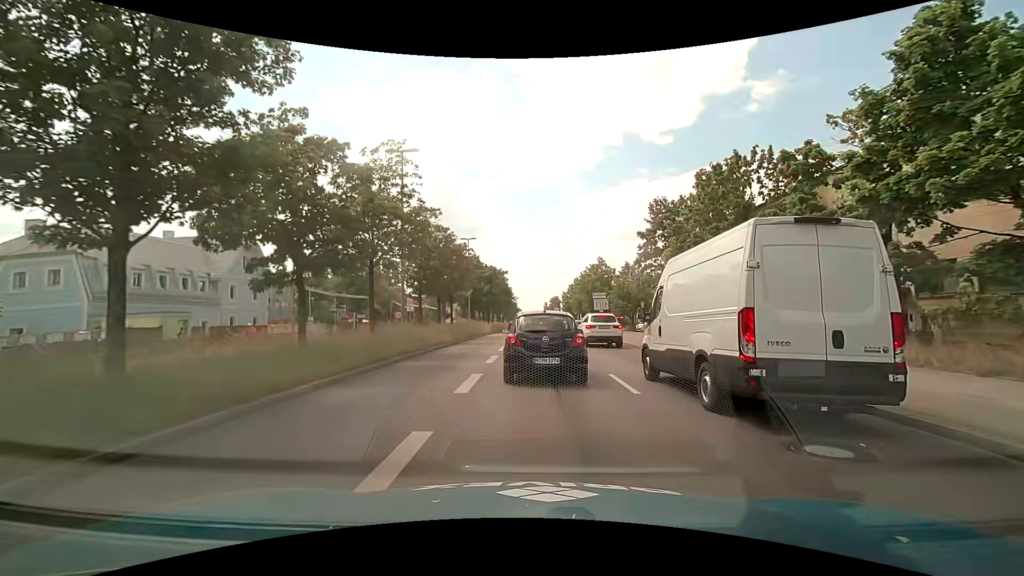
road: primary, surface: asphalt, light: Day
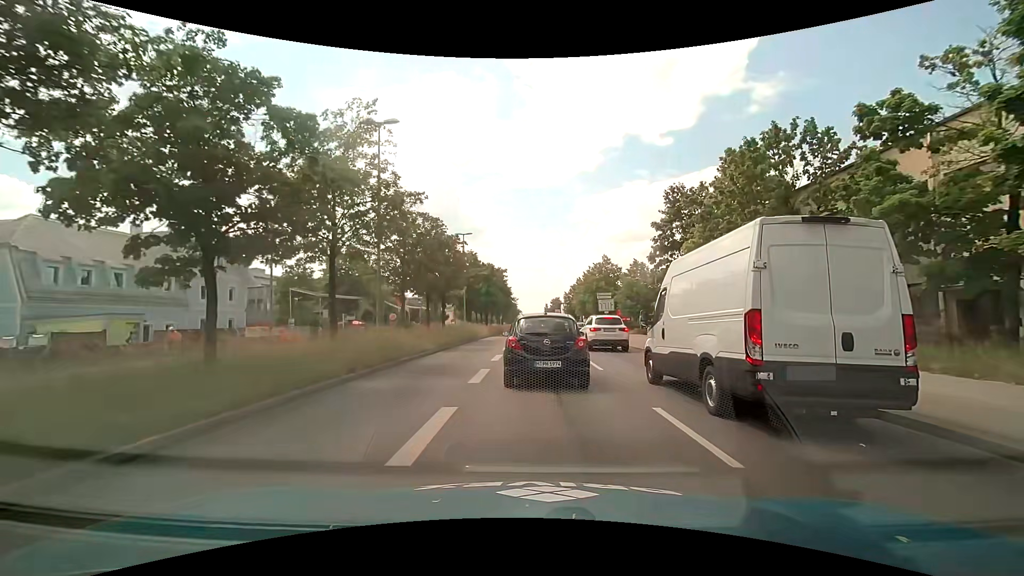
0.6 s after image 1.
(0.0, +4.2) m; 0°
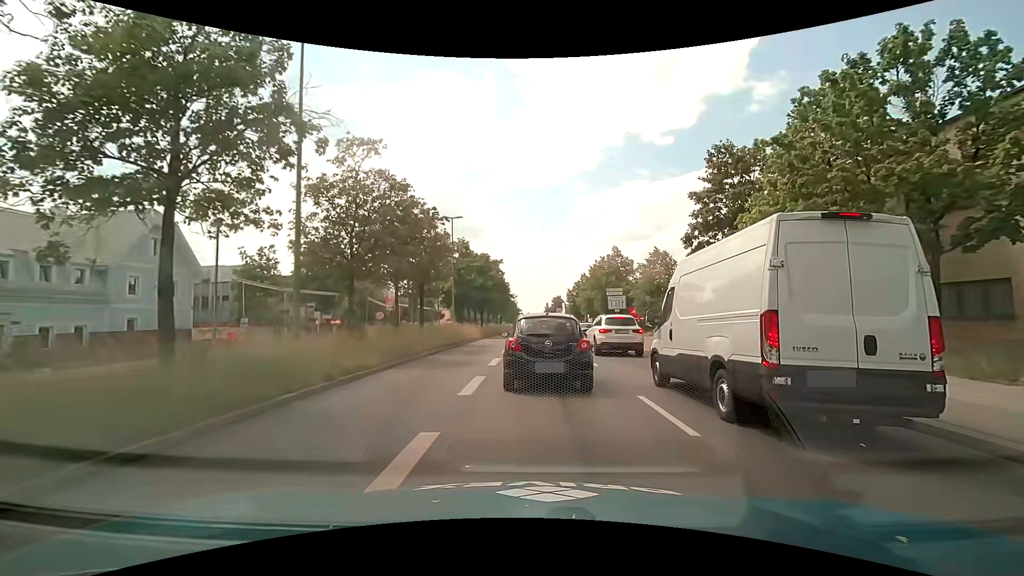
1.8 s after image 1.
(0.0, +7.7) m; 0°
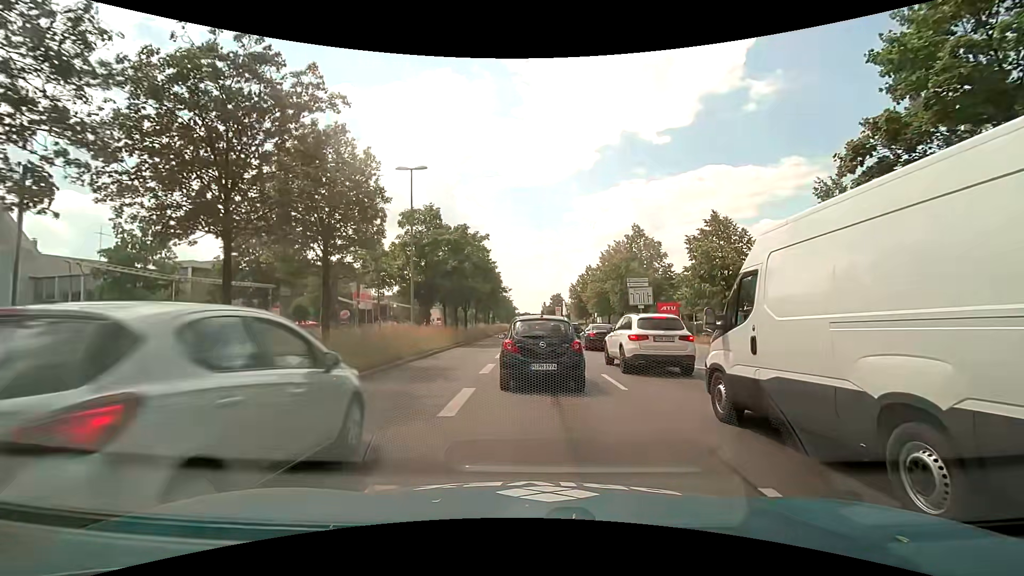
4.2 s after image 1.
(0.0, +13.8) m; +1°
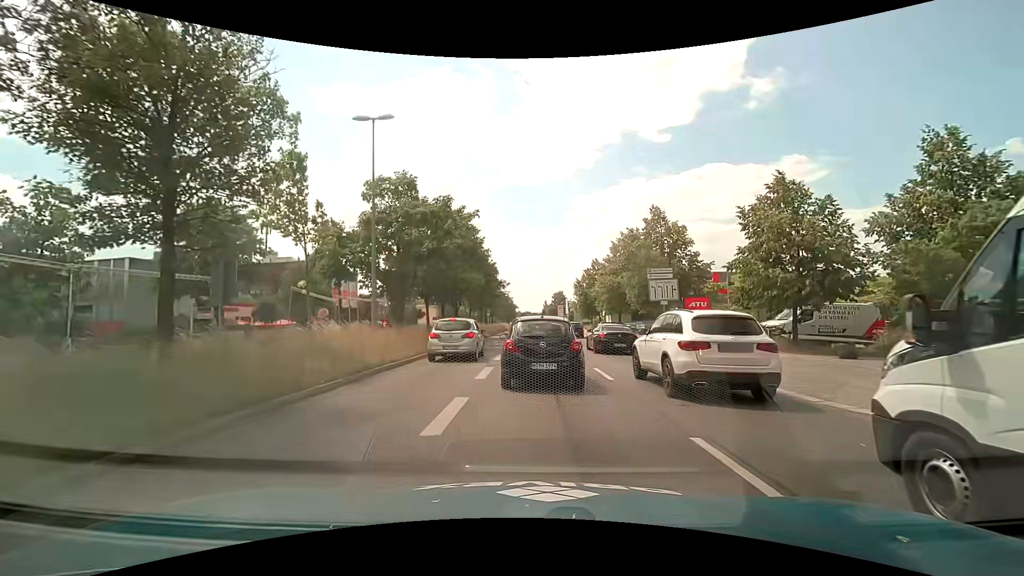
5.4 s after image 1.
(-0.1, +7.3) m; -1°
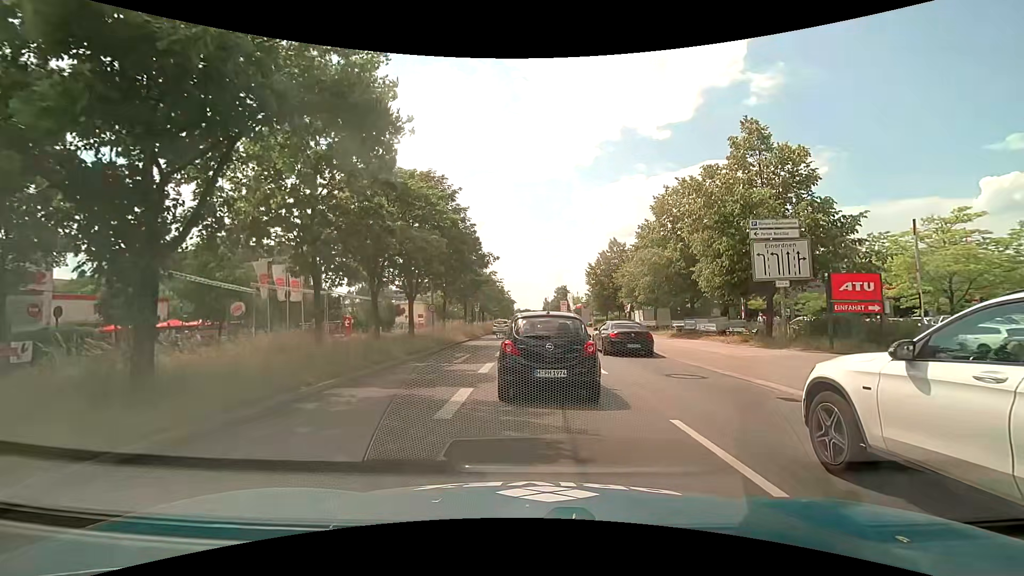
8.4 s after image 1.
(+0.1, +17.0) m; 0°
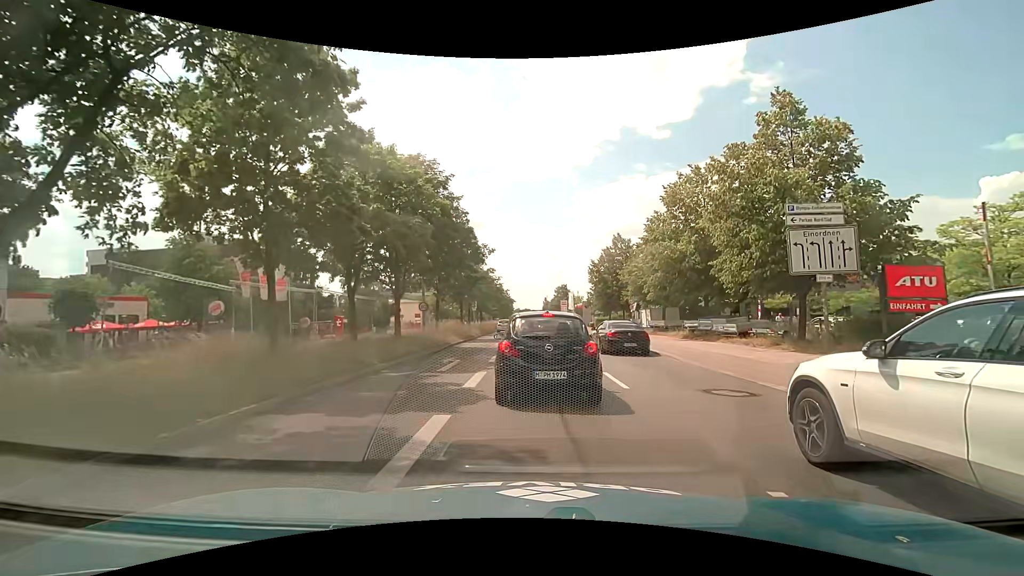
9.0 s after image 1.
(0.0, +2.8) m; 0°
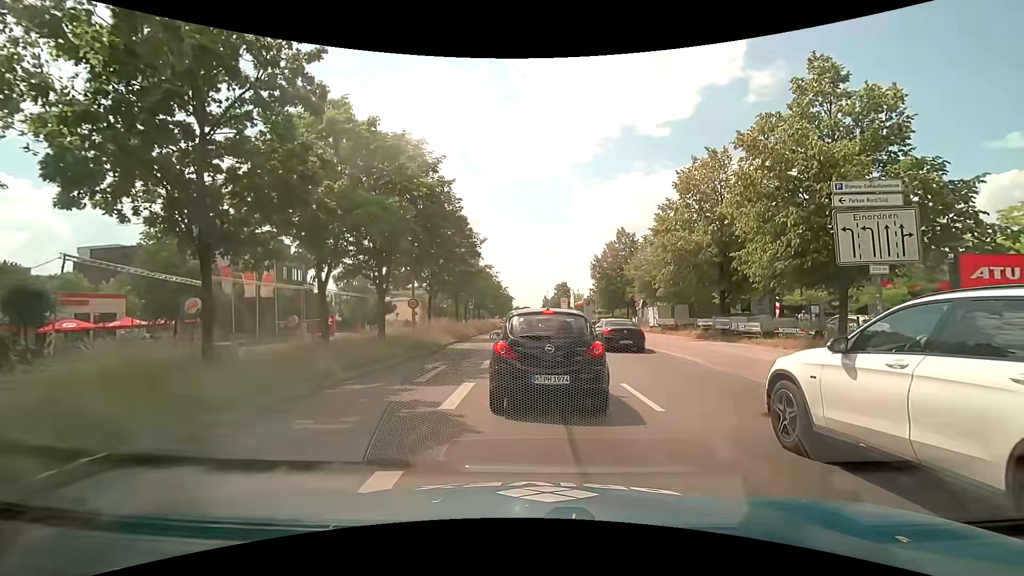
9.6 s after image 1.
(0.0, +2.5) m; 0°
